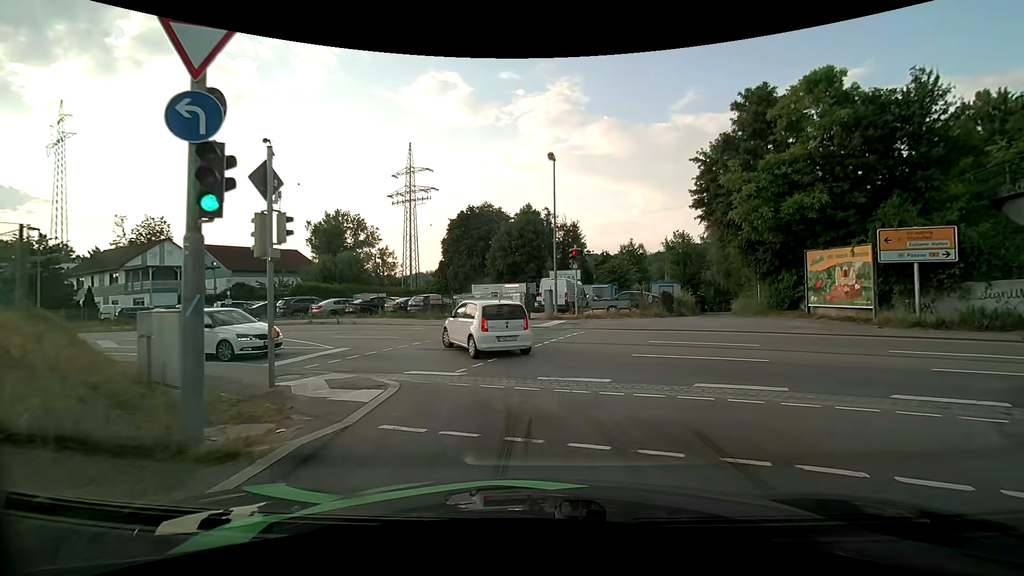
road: primary_link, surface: asphalt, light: Day
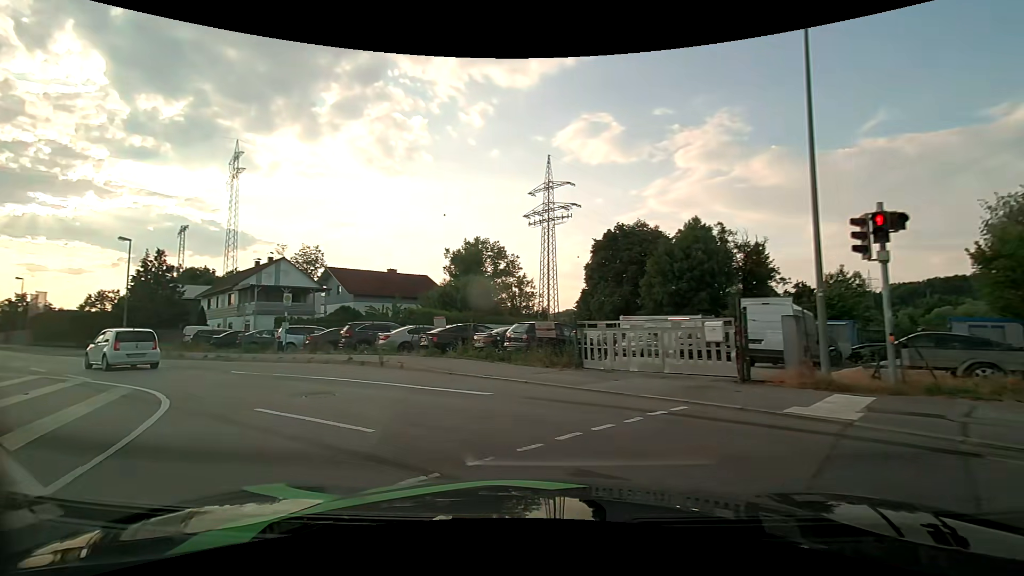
(-0.7, +13.2) m; -16°
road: primary
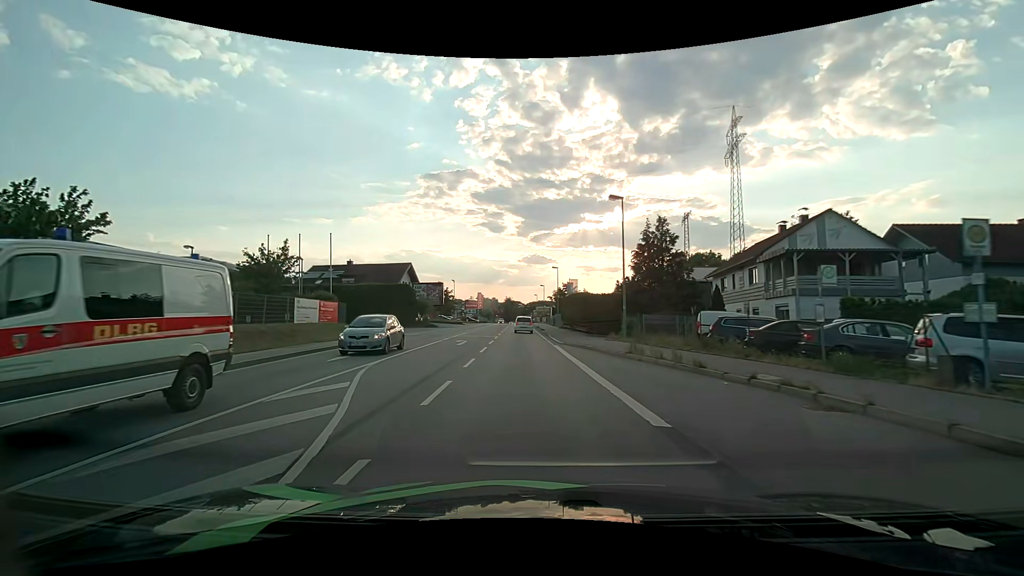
(-9.1, +14.9) m; -53°
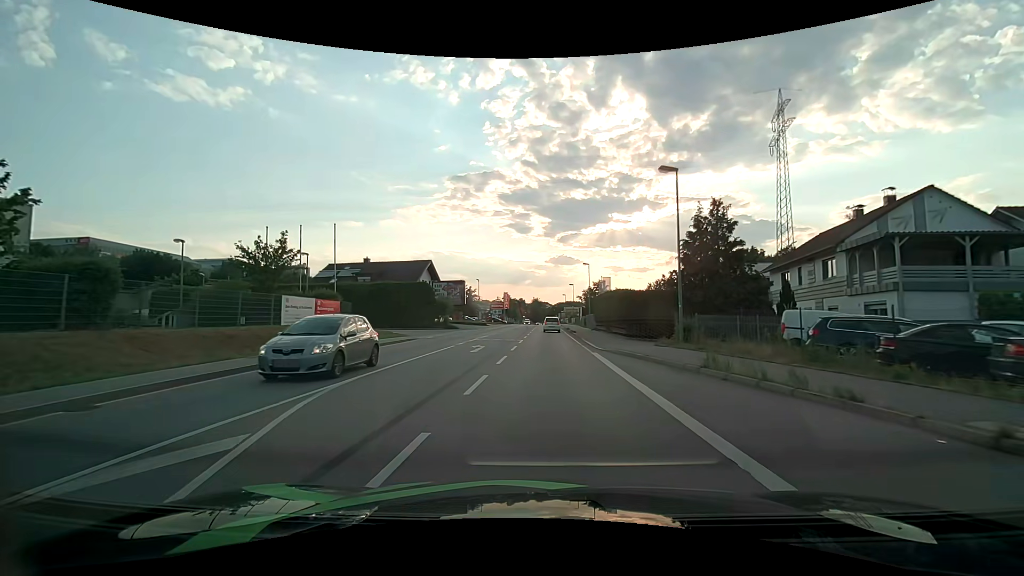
(-0.2, +5.1) m; -3°
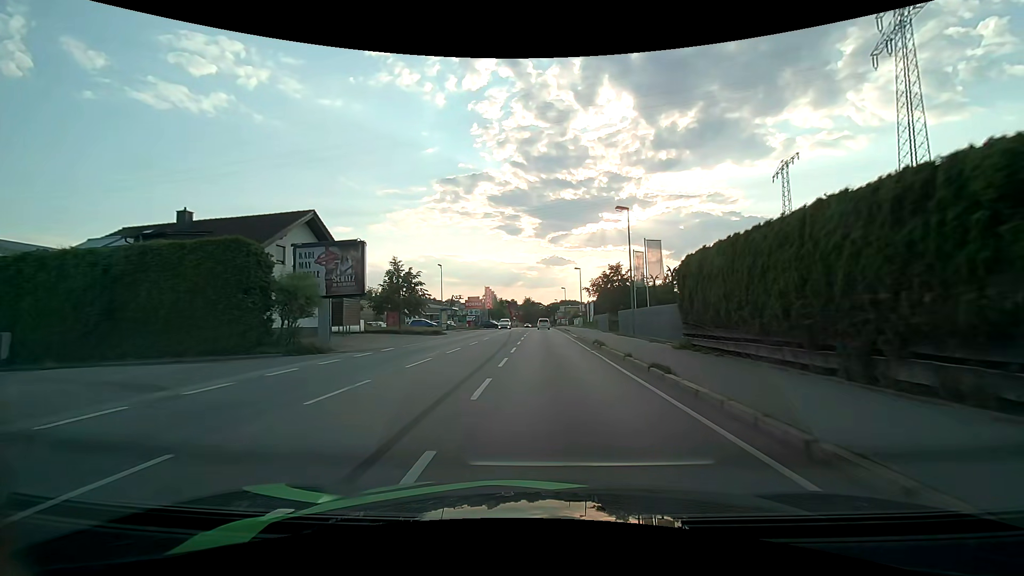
(0.0, +31.8) m; +1°
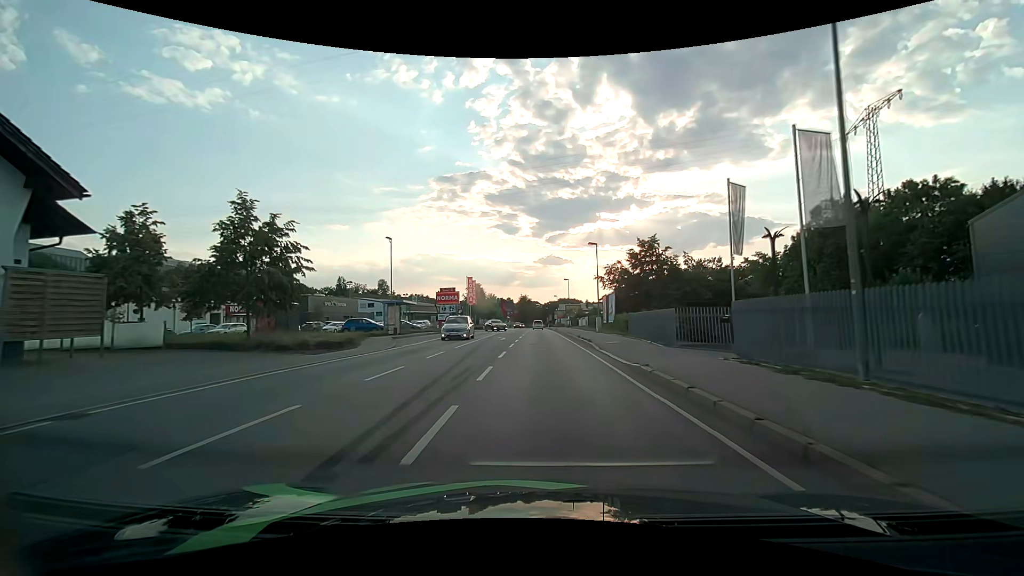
(0.0, +21.6) m; 0°
